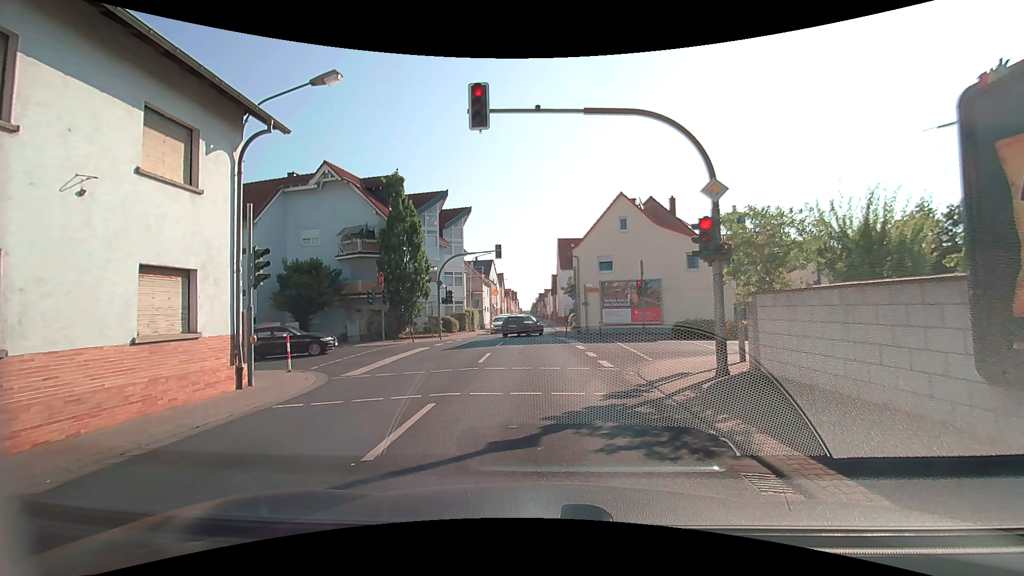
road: tertiary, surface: asphalt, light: Day
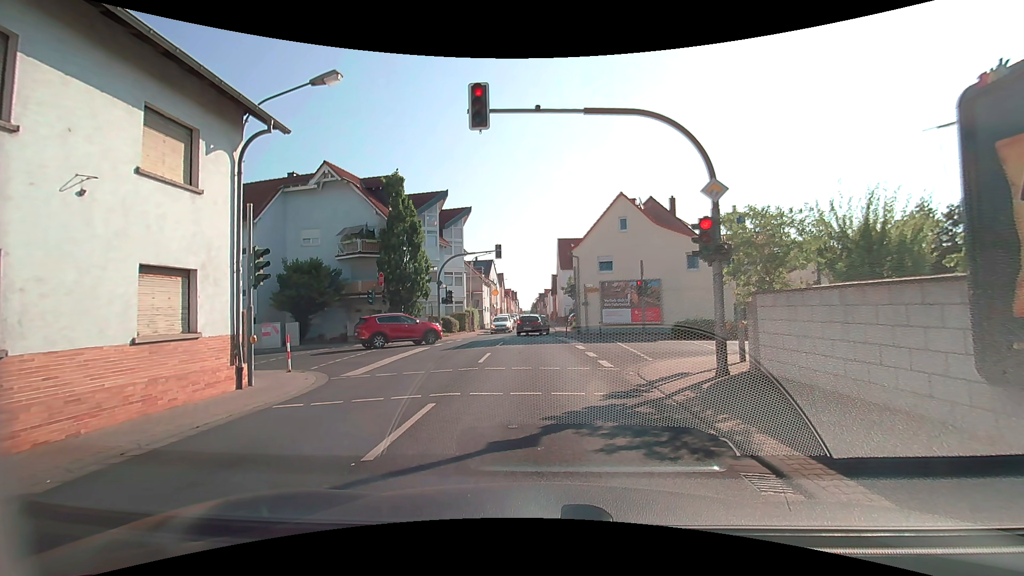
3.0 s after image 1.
(0.0, 0.0) m; 0°
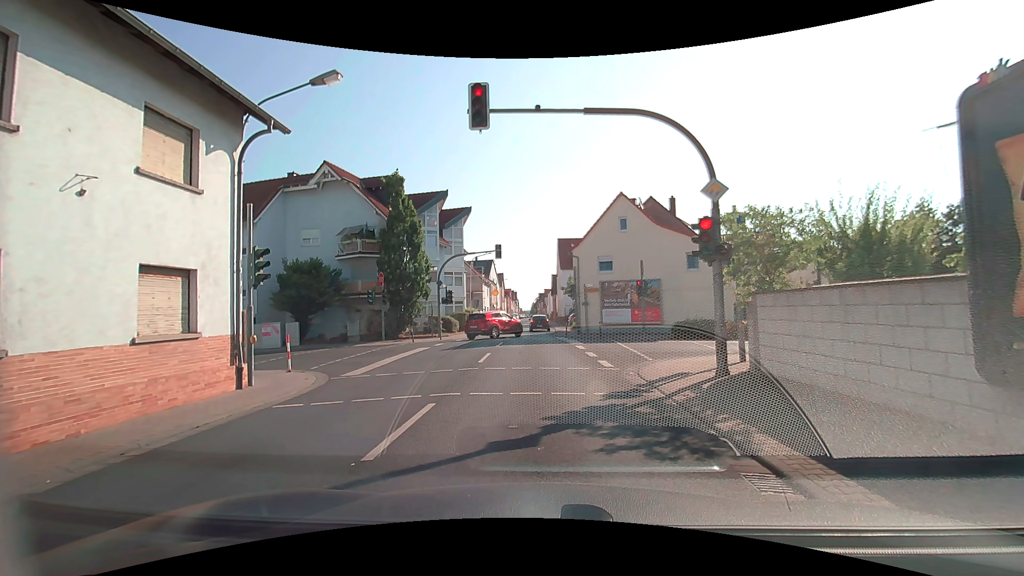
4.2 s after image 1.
(0.0, 0.0) m; 0°
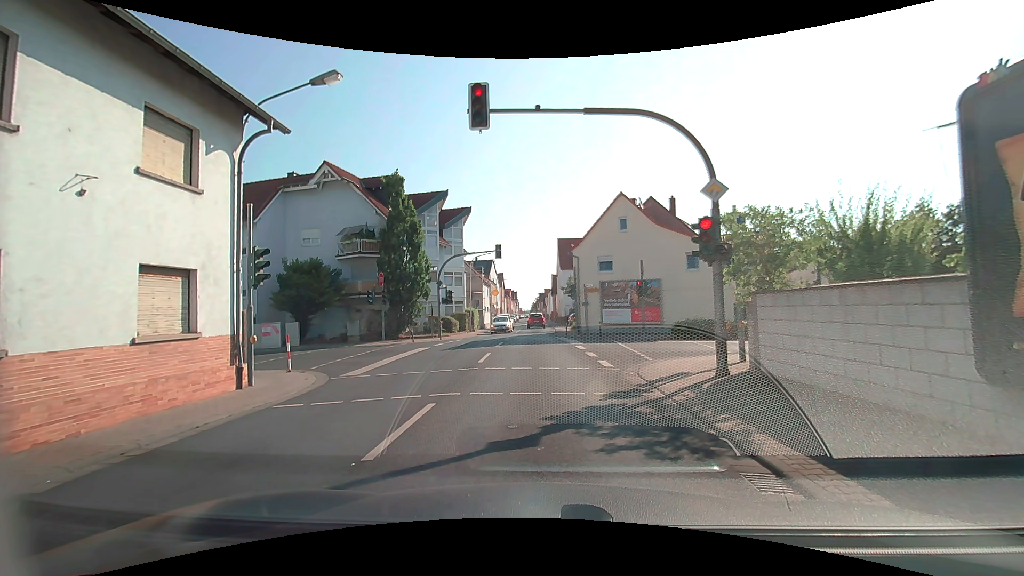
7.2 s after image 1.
(0.0, 0.0) m; 0°
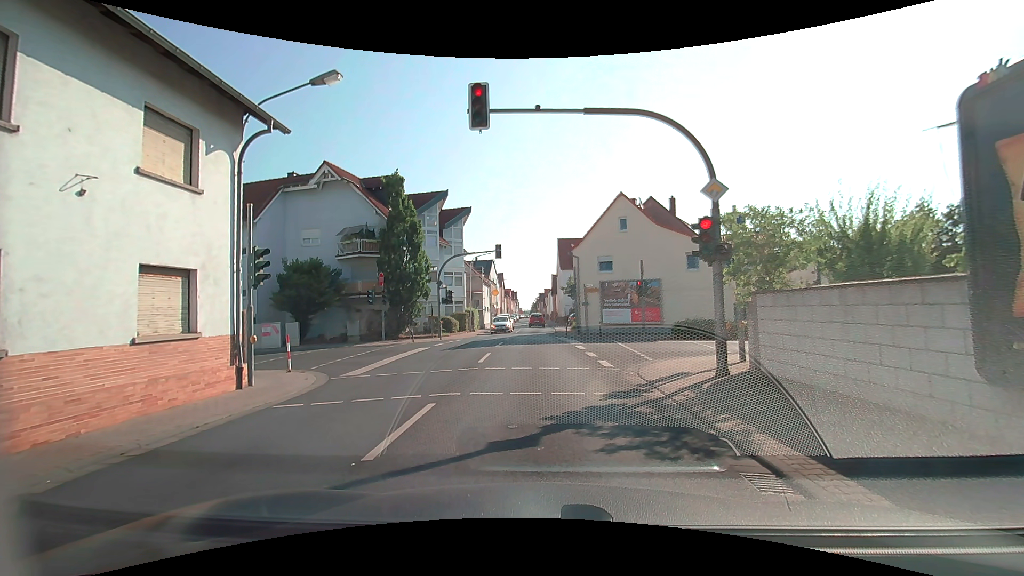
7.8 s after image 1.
(0.0, 0.0) m; 0°
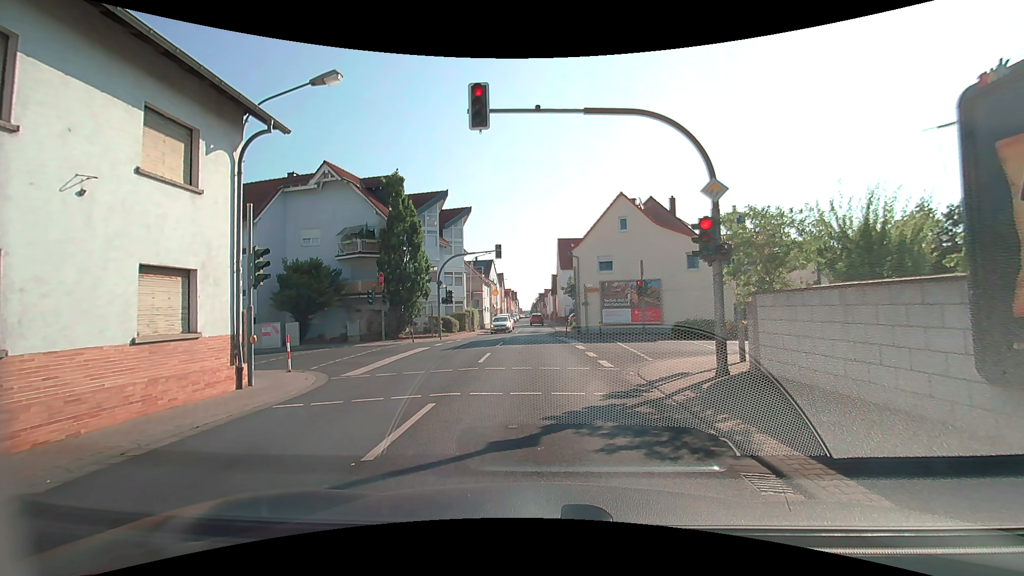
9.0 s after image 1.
(0.0, 0.0) m; 0°
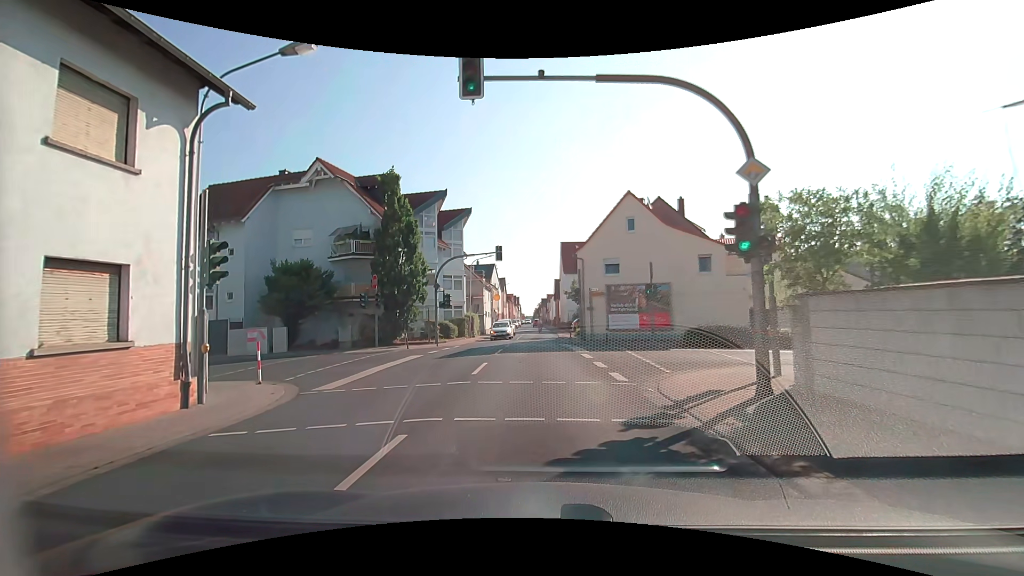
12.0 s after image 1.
(0.0, +1.9) m; +1°
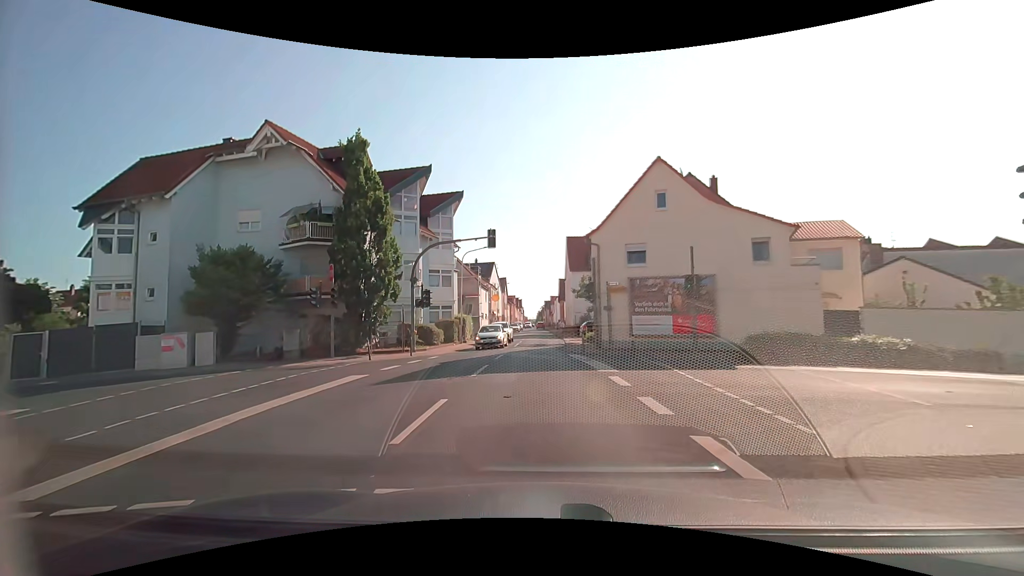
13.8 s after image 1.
(-0.3, +7.3) m; -3°
(0, +10) (0, +20) (0, +30) (0, +40) (0, +50) (0, +60) (0, +70) (0, +80) (0, +90) (0, +100) m
